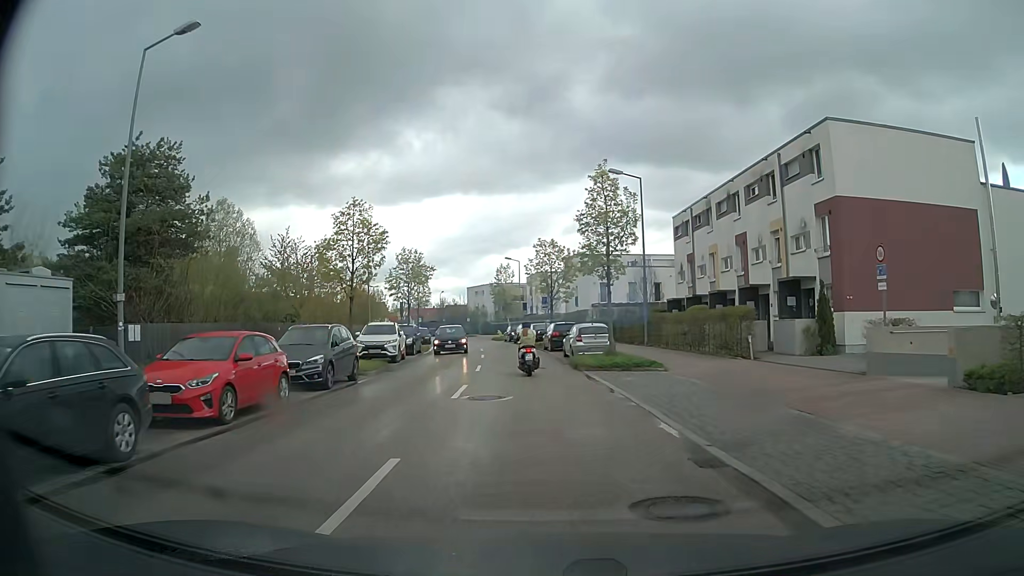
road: tertiary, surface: asphalt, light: Day
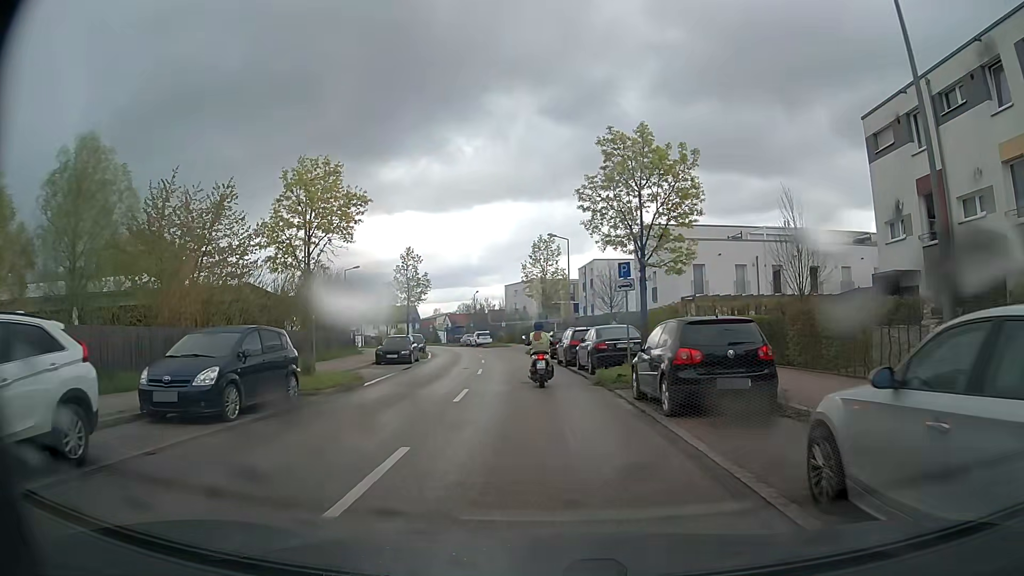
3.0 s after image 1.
(-0.9, +24.6) m; -5°
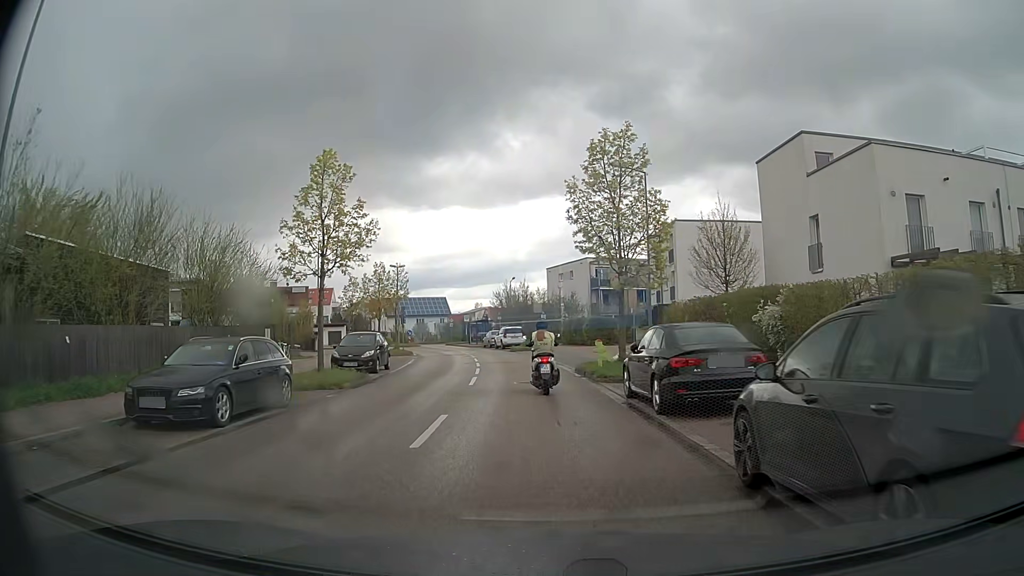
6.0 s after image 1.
(-0.6, +23.0) m; -3°
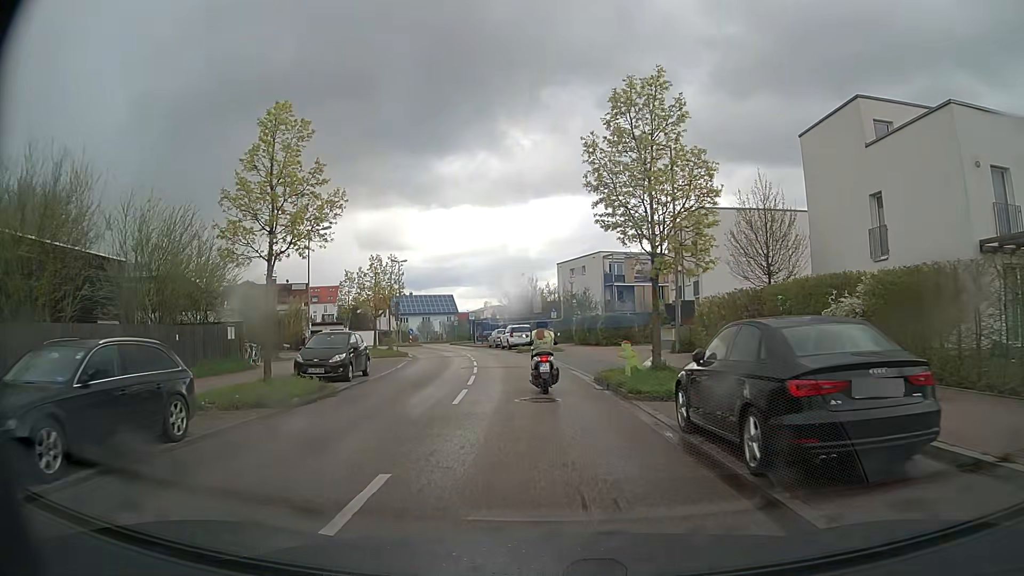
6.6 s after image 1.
(-0.1, +4.6) m; -2°
